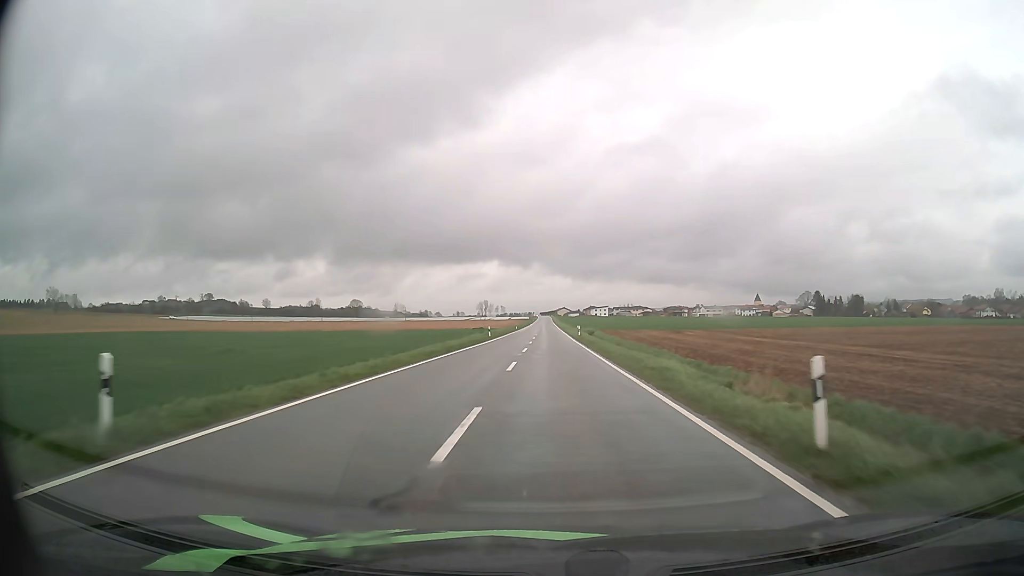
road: tertiary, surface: asphalt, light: Day
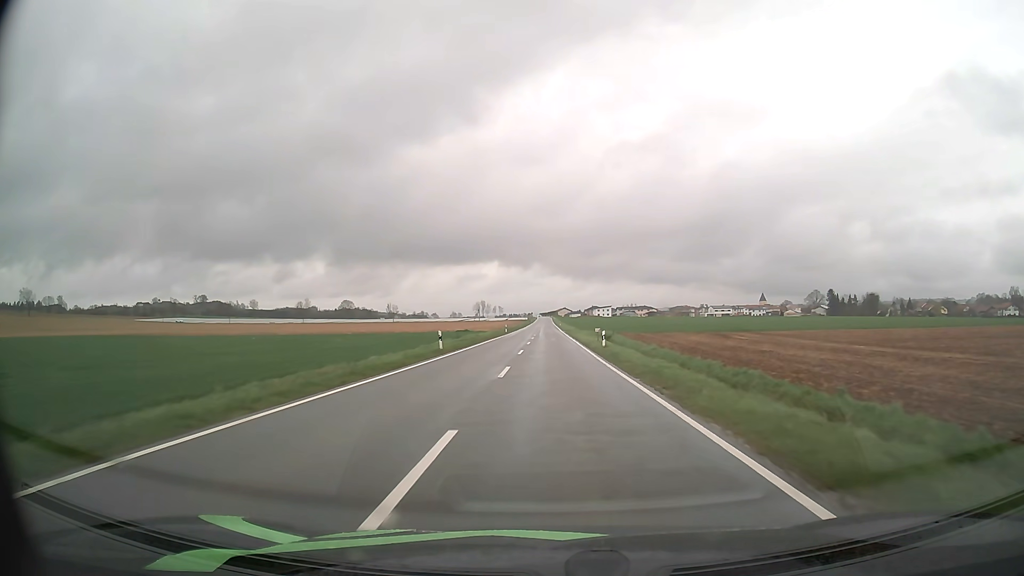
(0.0, +26.7) m; 0°
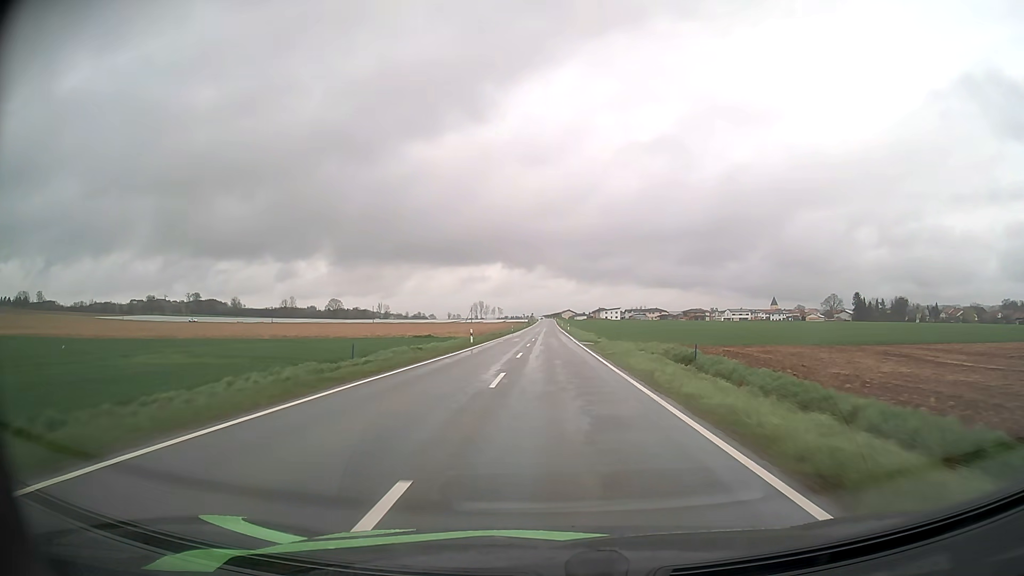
(-0.1, +40.2) m; 0°
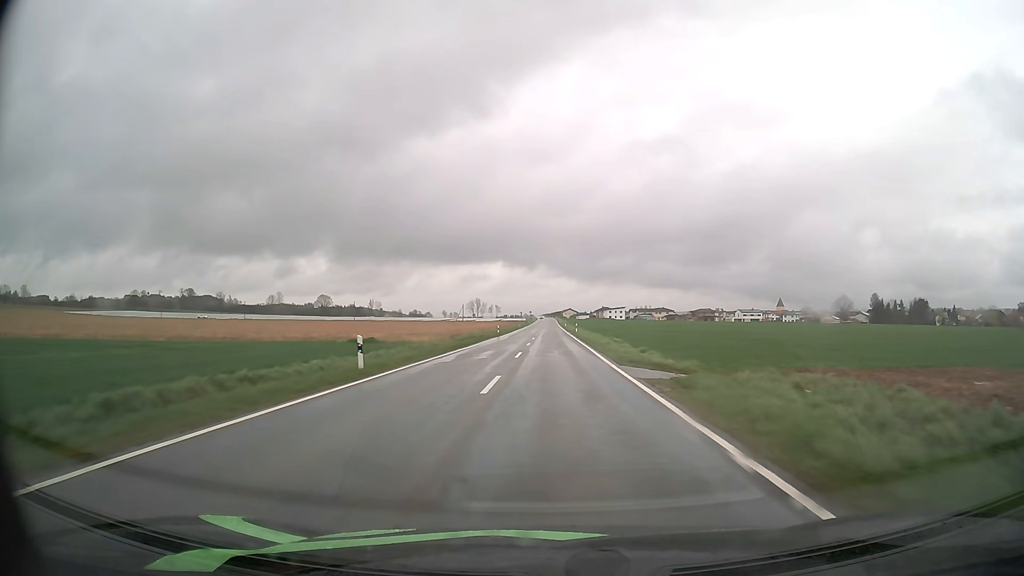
(0.0, +26.6) m; 0°
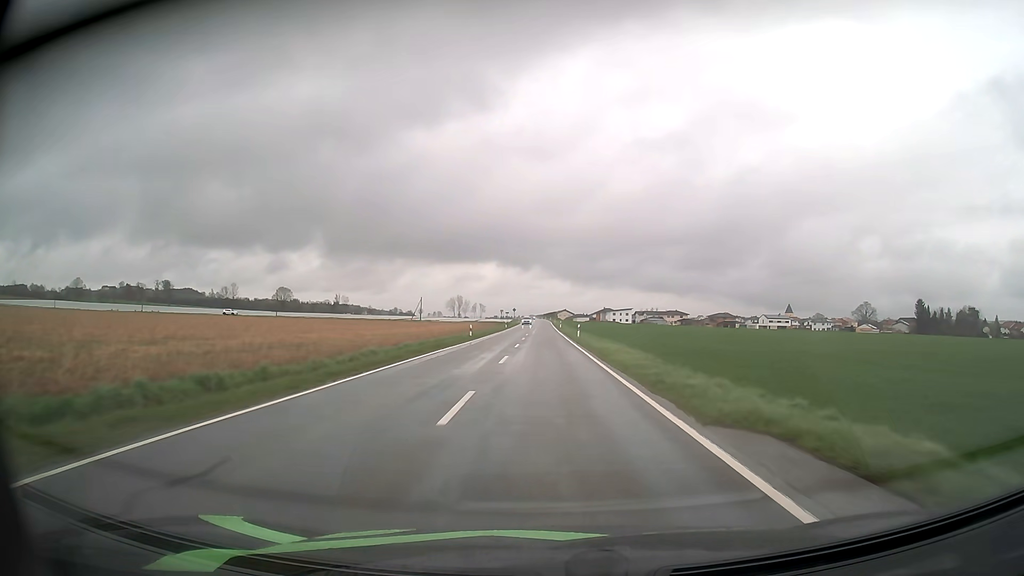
(+0.2, +66.3) m; +1°
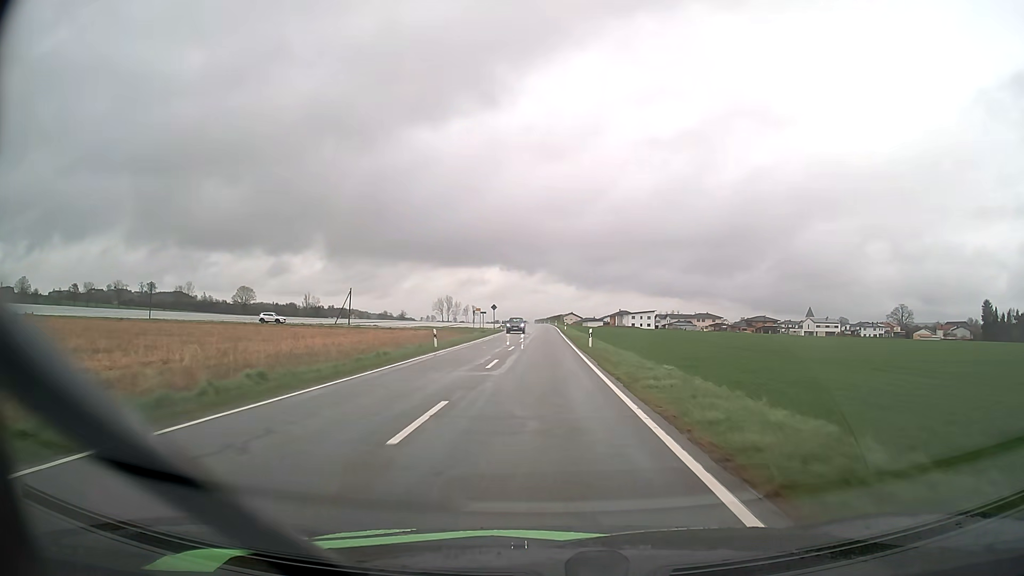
(-0.2, +63.4) m; 0°
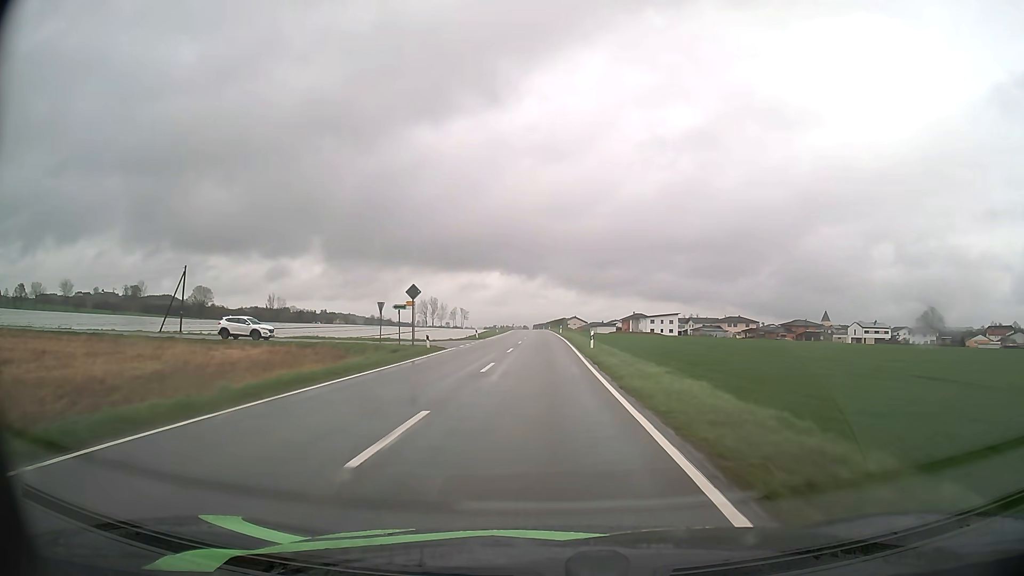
(-0.1, +51.1) m; 0°
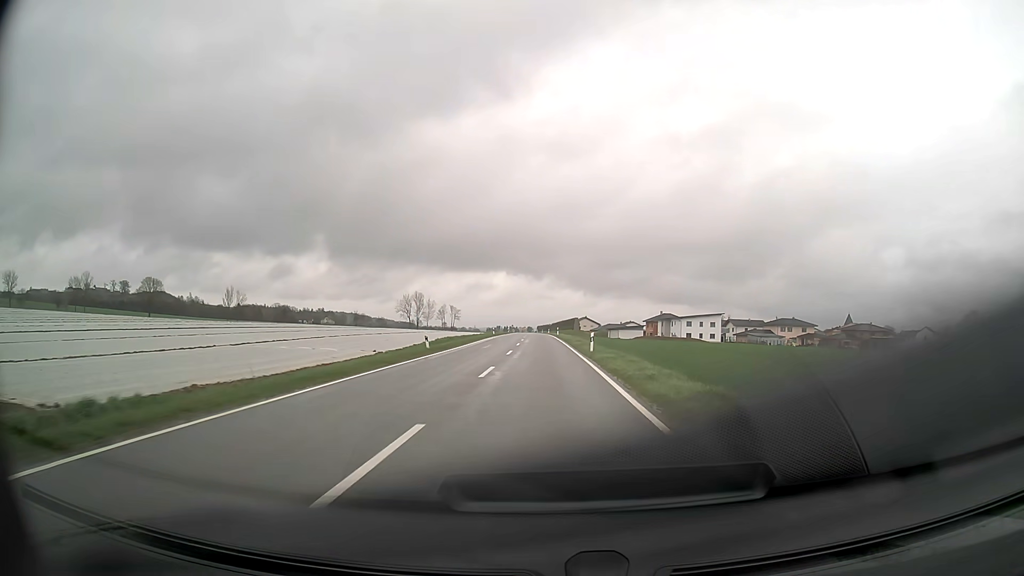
(-0.3, +51.7) m; -1°
(0, +10) (0, +20) (0, +30) (0, +40) (0, +50) (-1, +60) (-1, +70) (-1, +80) (-1, +90) (-1, +100) m
